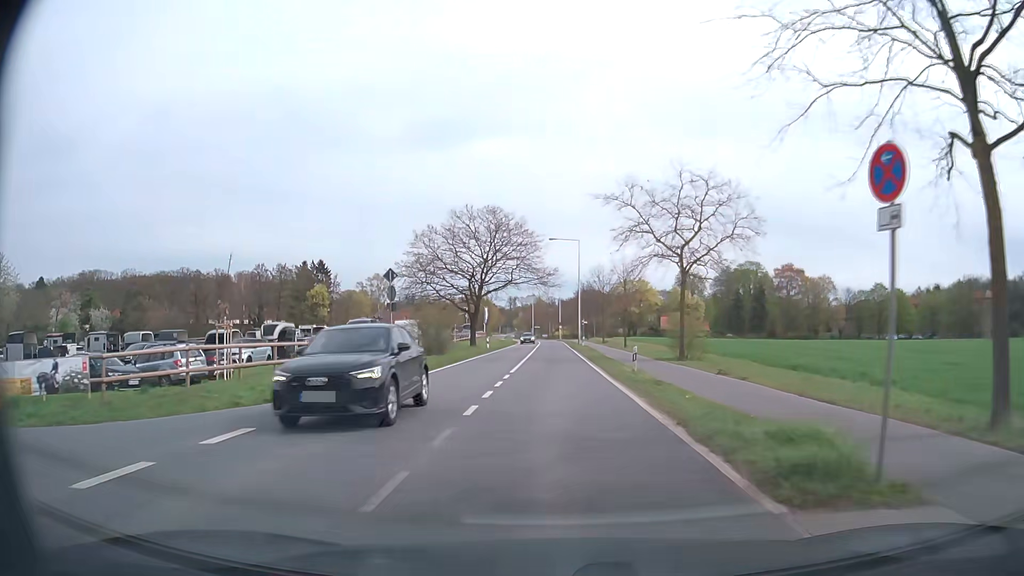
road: secondary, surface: asphalt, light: Day
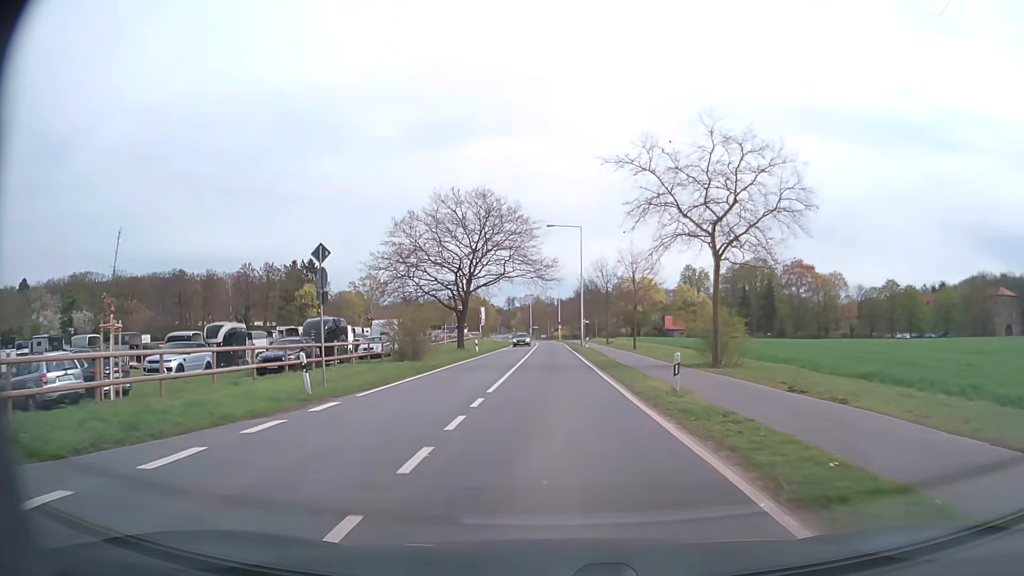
(0.0, +7.6) m; 0°
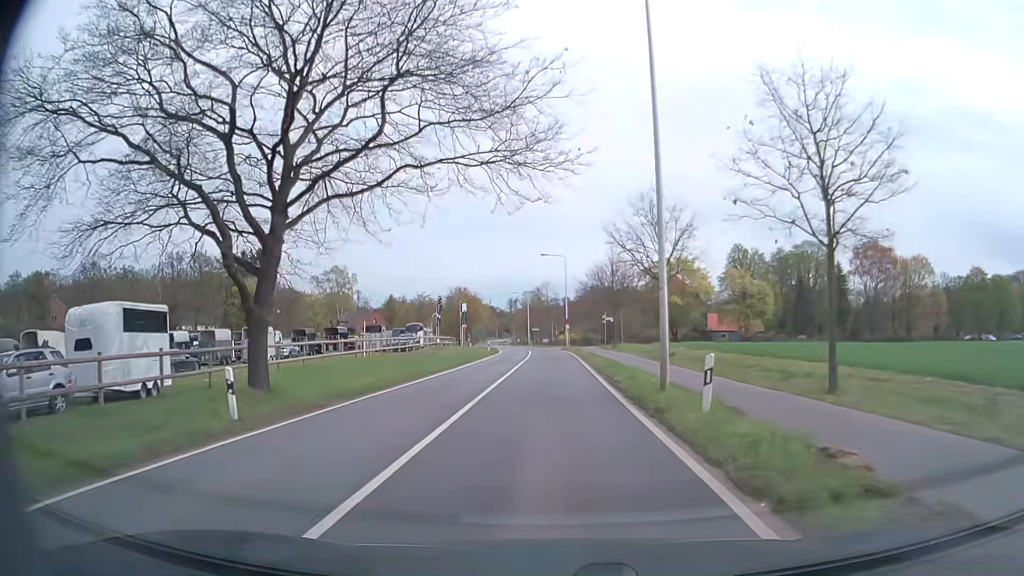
(-0.1, +38.0) m; -1°
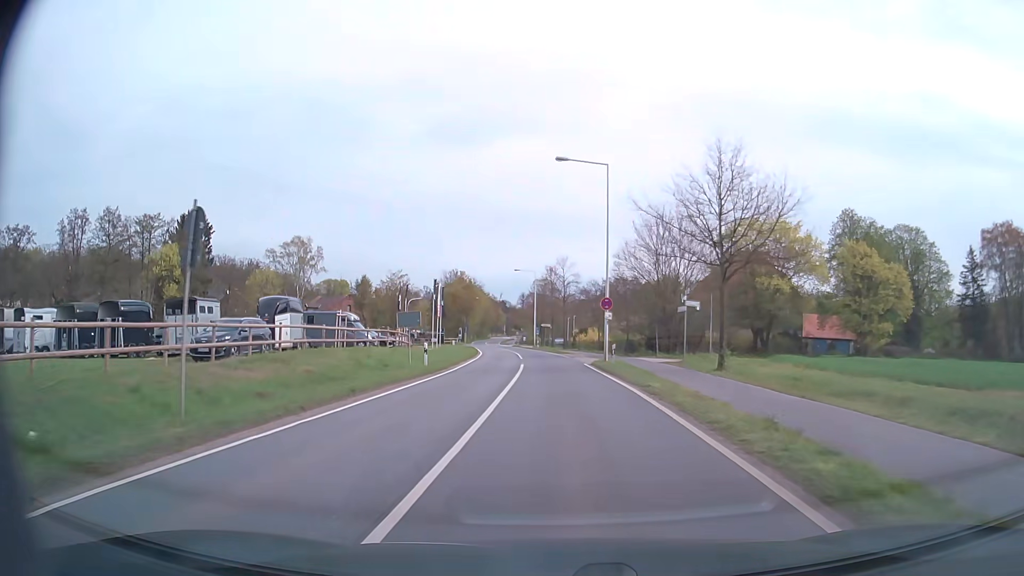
(-0.4, +38.0) m; -1°
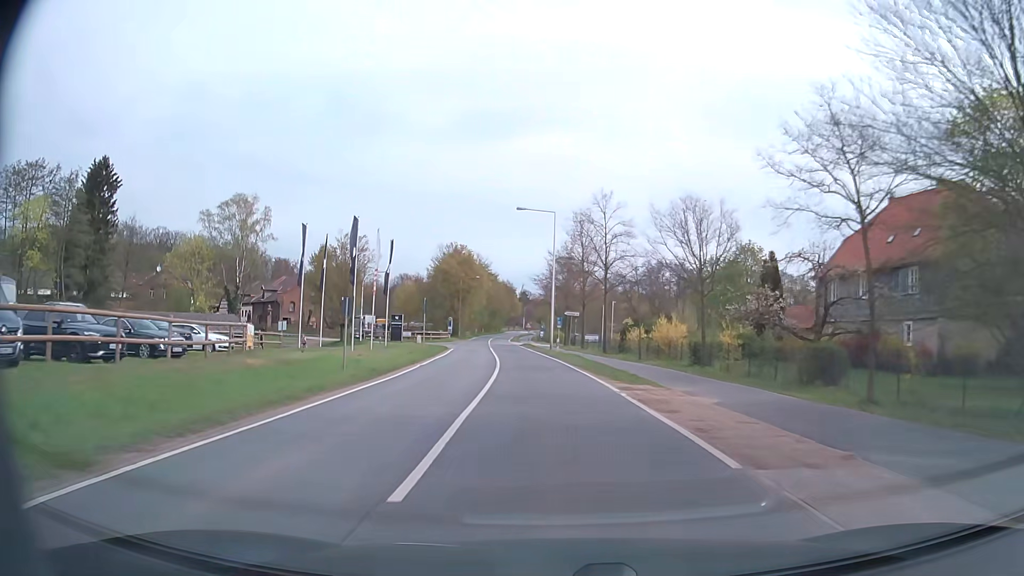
(-0.3, +38.2) m; -1°
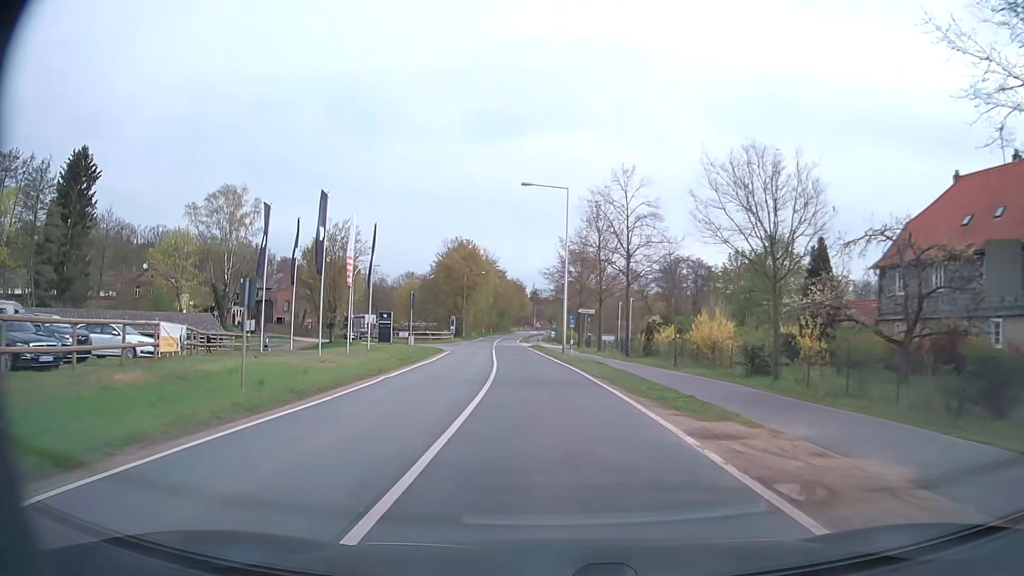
(-0.1, +7.7) m; -1°
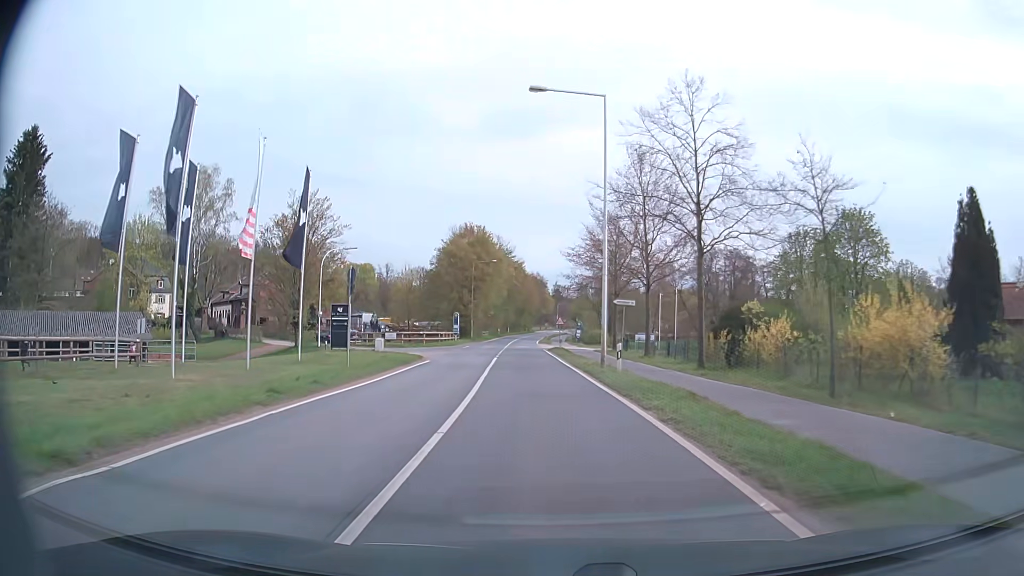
(-0.2, +15.4) m; -2°
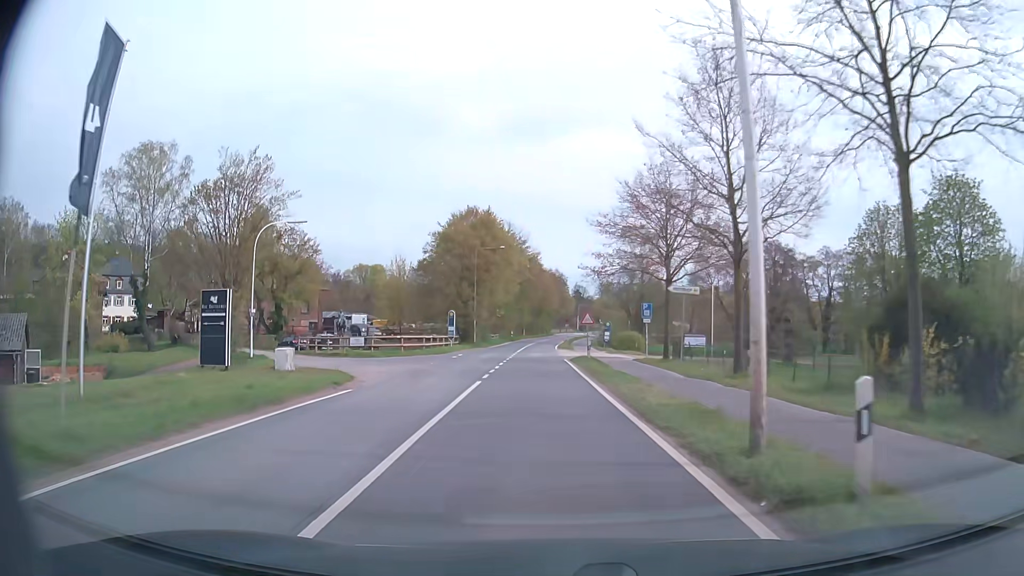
(-0.2, +15.3) m; -2°
(0, +10) (0, +20) (0, +30) (-1, +40) (-1, +50) (-1, +60) (-1, +70) (-1, +80) (-1, +90) (0, +100) m
